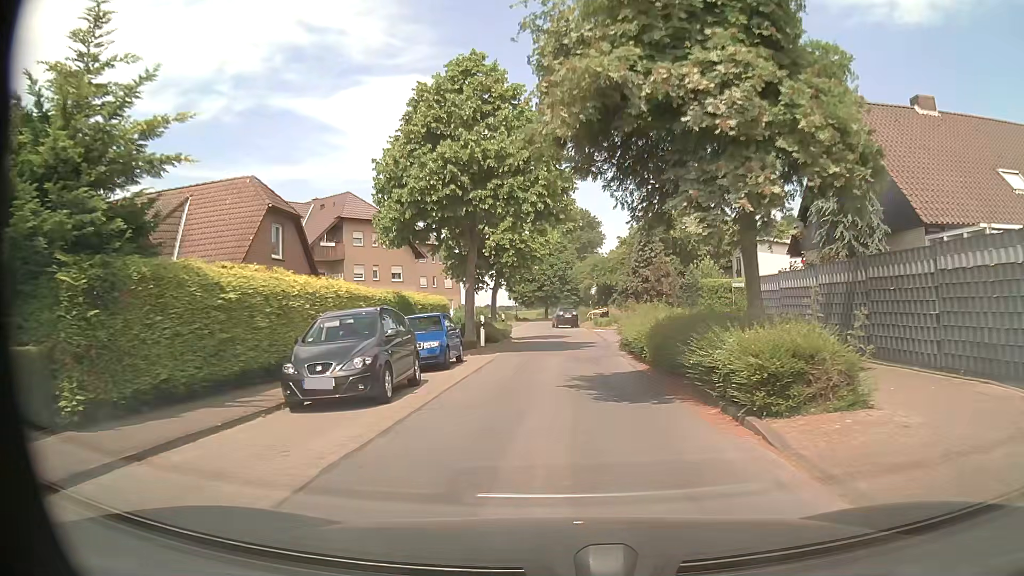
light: Day
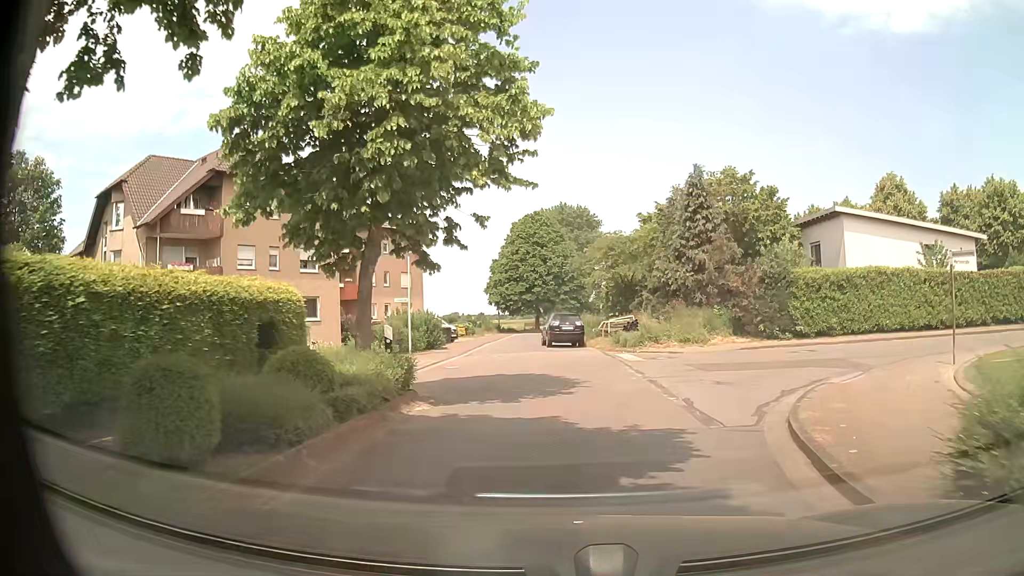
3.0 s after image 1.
(-0.2, +20.7) m; 0°
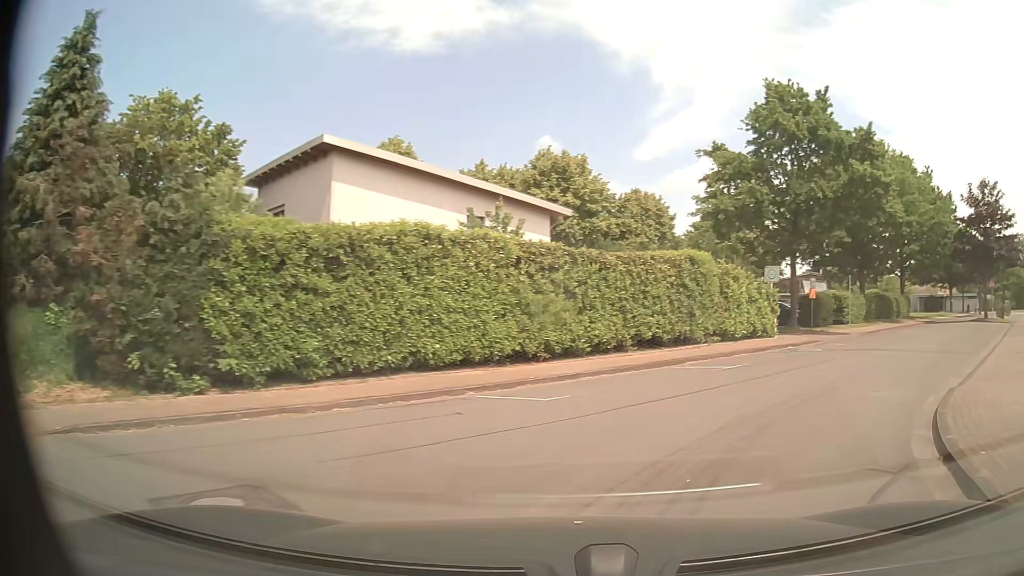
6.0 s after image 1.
(+5.3, +17.5) m; +46°
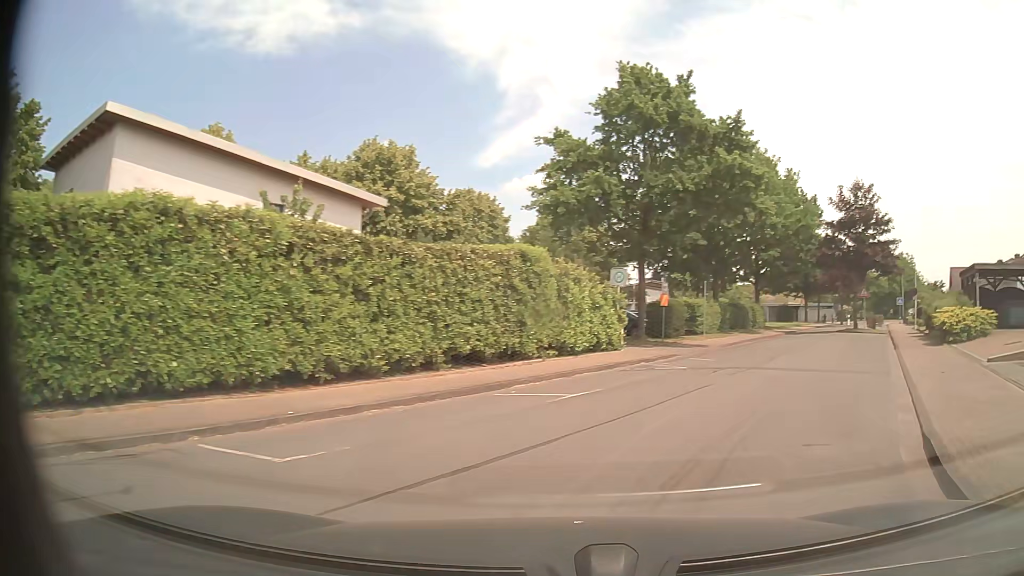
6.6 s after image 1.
(+0.5, +4.2) m; +13°
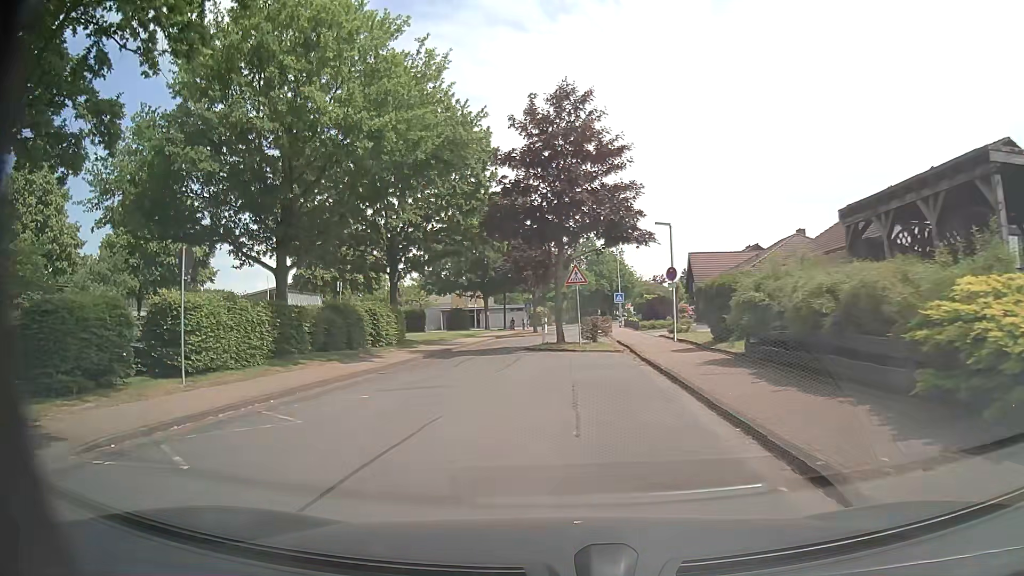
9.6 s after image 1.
(+9.1, +20.4) m; +28°
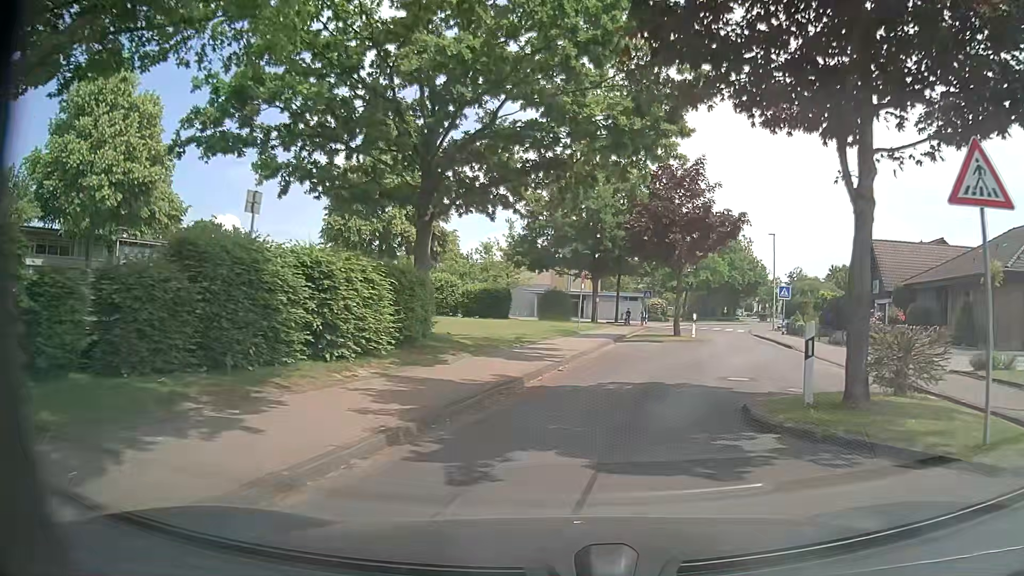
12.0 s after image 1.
(-2.3, +18.5) m; -9°
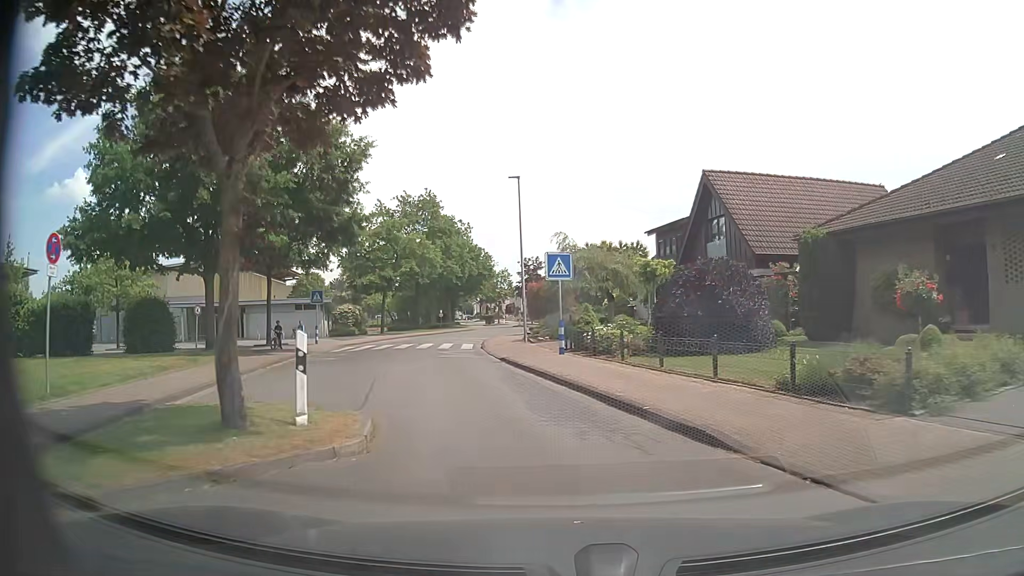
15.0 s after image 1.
(+5.4, +22.2) m; +25°
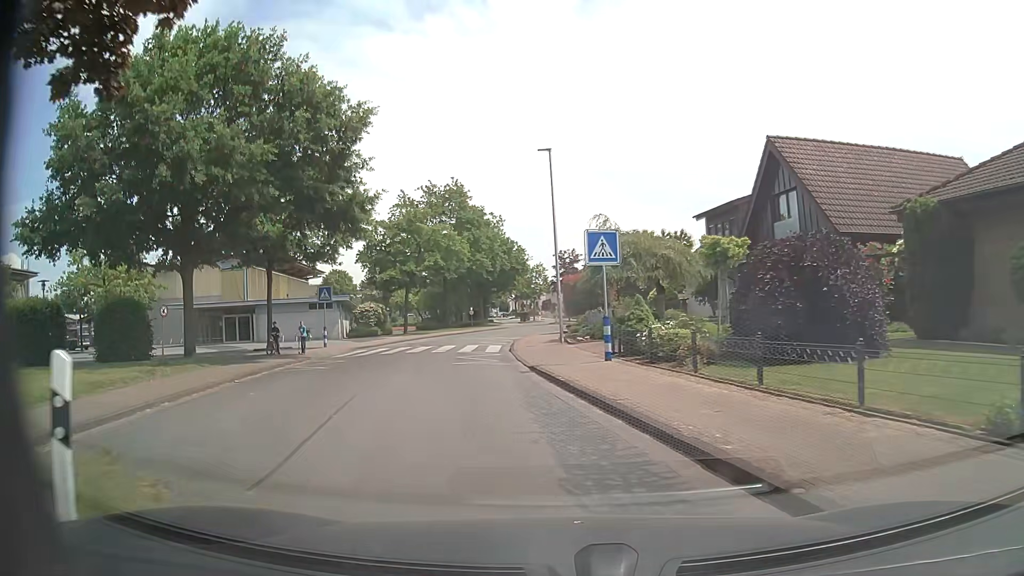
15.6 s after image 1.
(-0.2, +4.7) m; -4°
(-1, +10) (-3, +20) (-4, +30) (-4, +40) (-3, +50) (-2, +60) (-3, +70) (-3, +80) (-1, +89) (-1, +99) m
